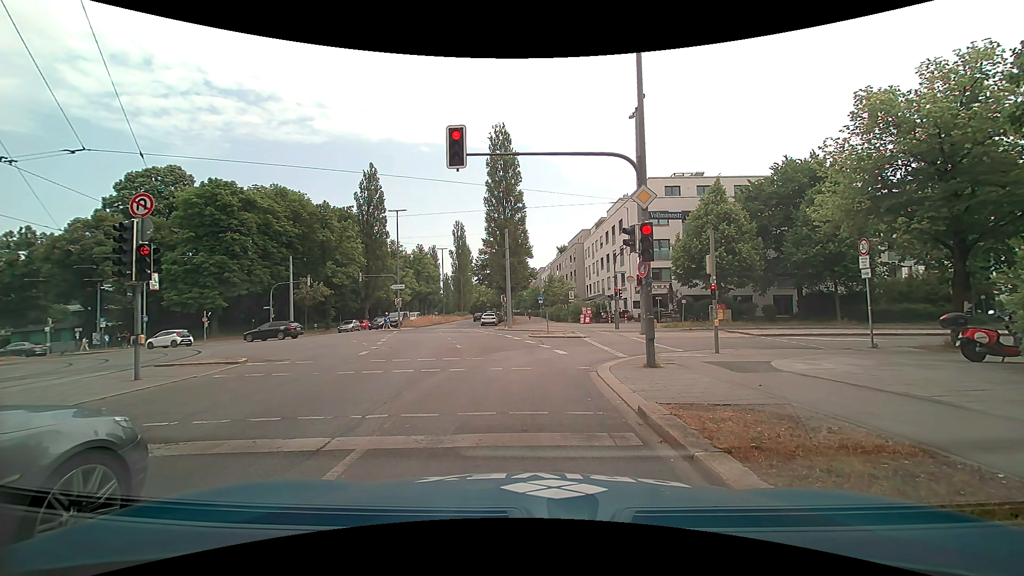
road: secondary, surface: asphalt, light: Day
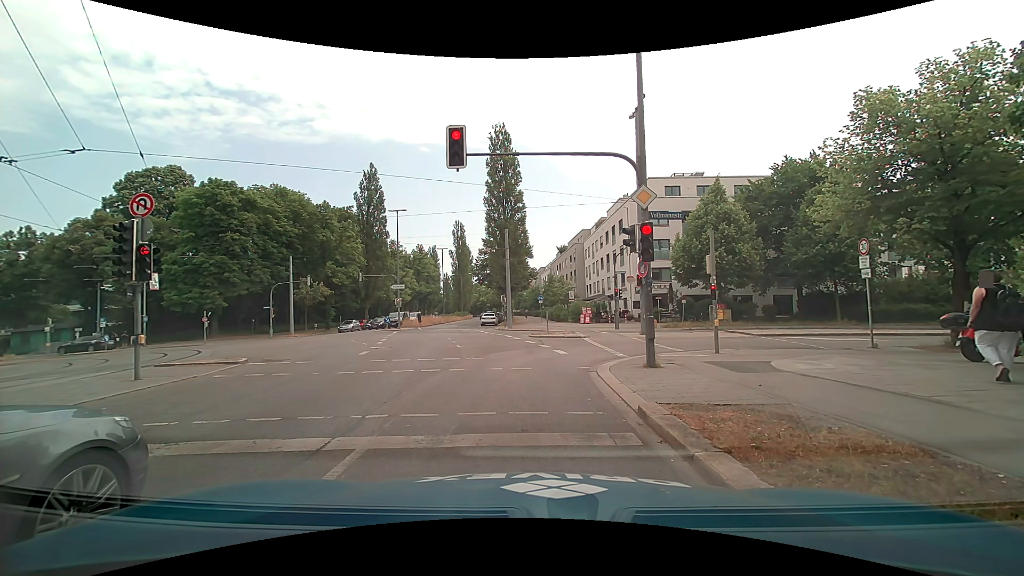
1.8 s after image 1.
(0.0, 0.0) m; 0°
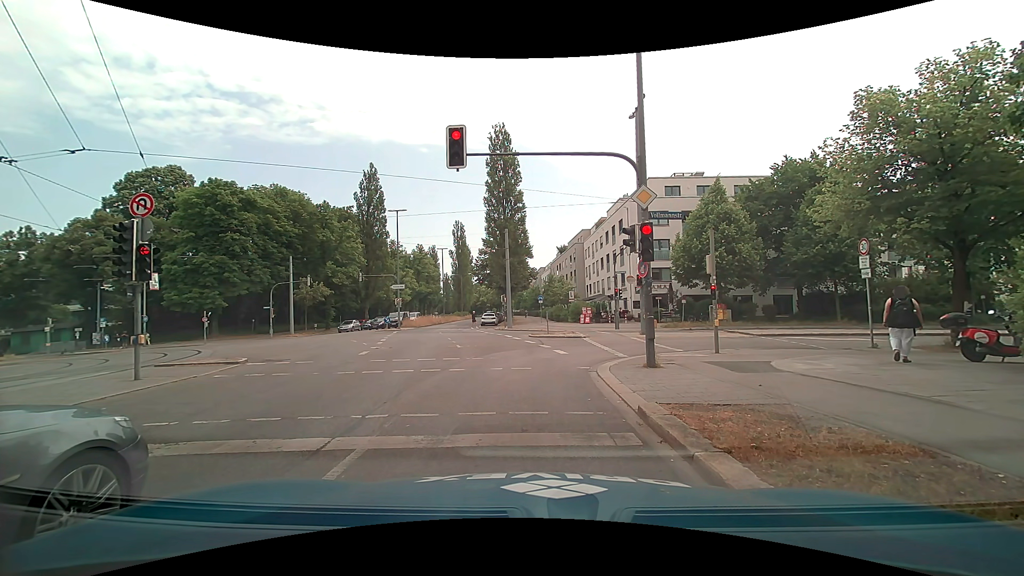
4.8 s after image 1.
(0.0, 0.0) m; 0°
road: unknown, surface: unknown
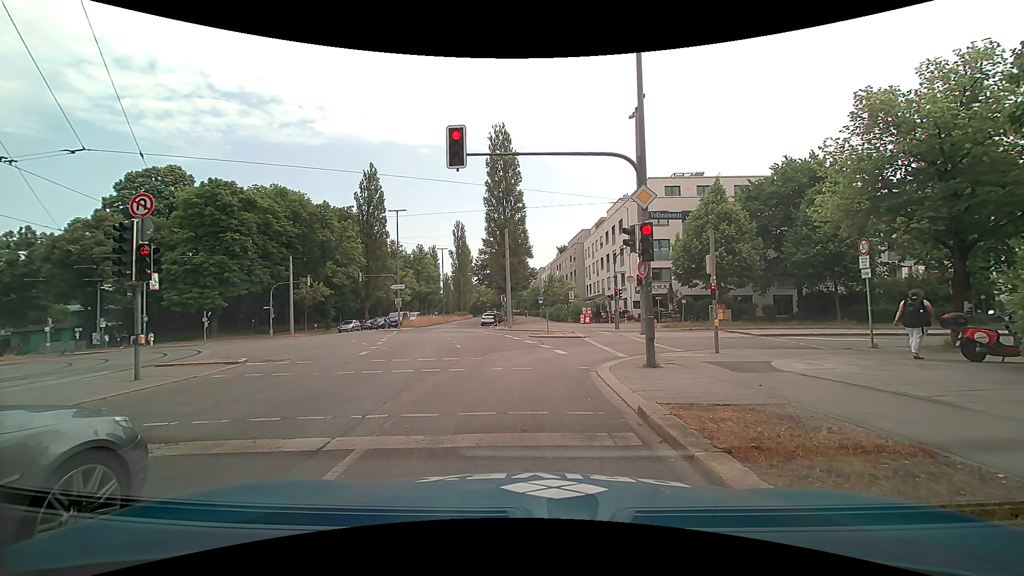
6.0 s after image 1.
(0.0, 0.0) m; 0°
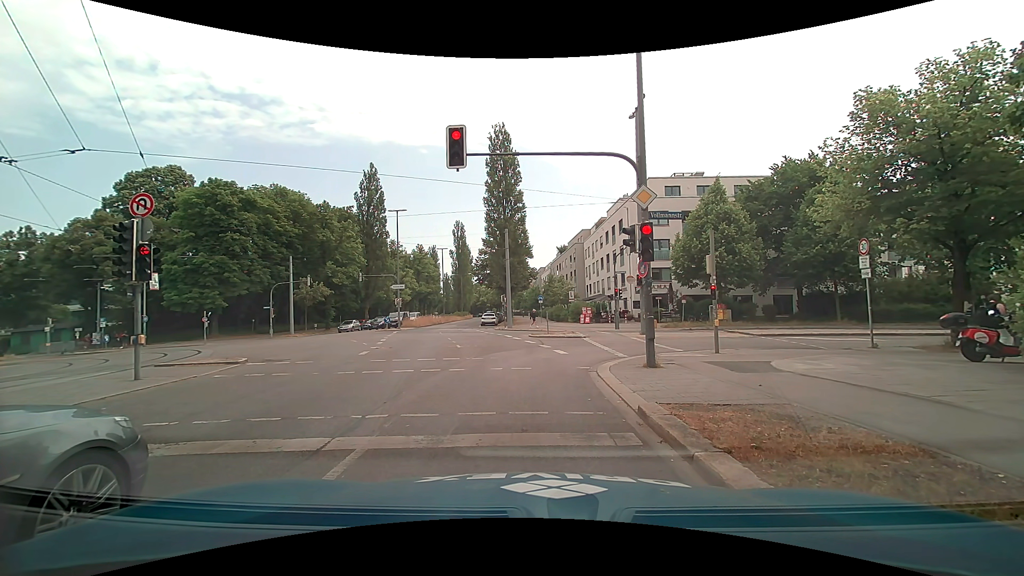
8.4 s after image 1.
(0.0, 0.0) m; 0°
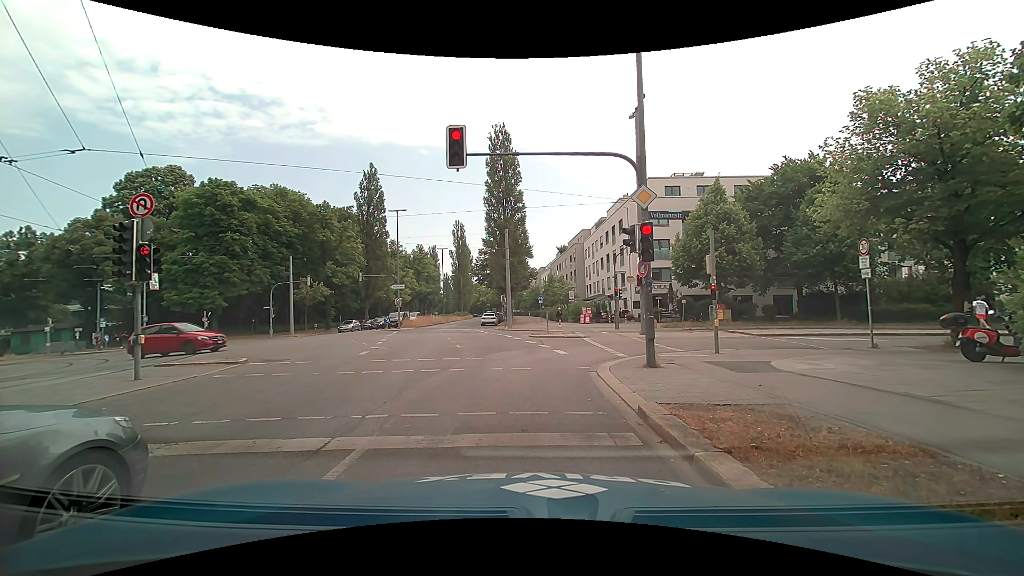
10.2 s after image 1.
(0.0, 0.0) m; 0°
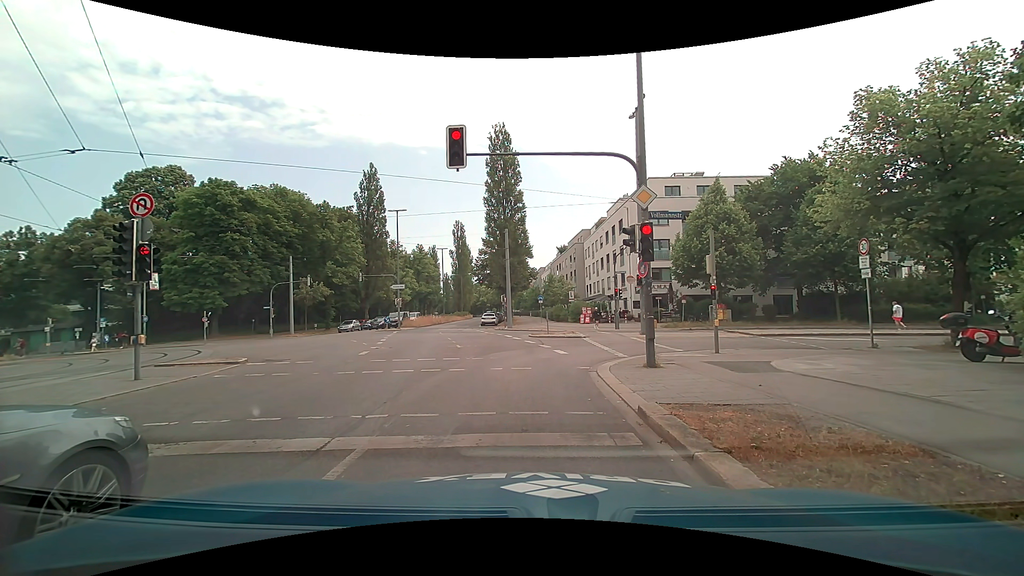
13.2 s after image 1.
(0.0, 0.0) m; 0°
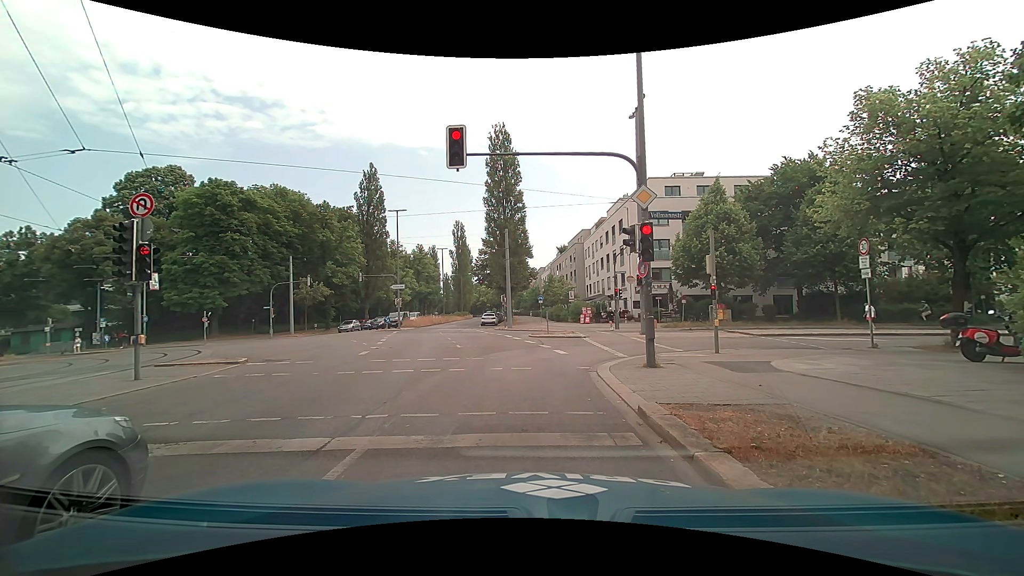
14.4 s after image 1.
(0.0, 0.0) m; 0°
